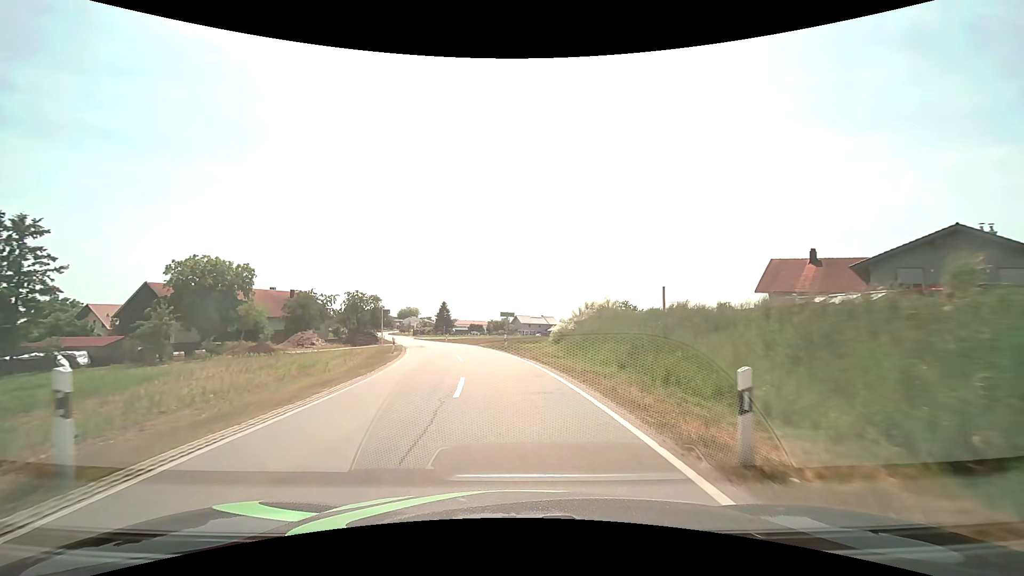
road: secondary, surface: asphalt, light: Day
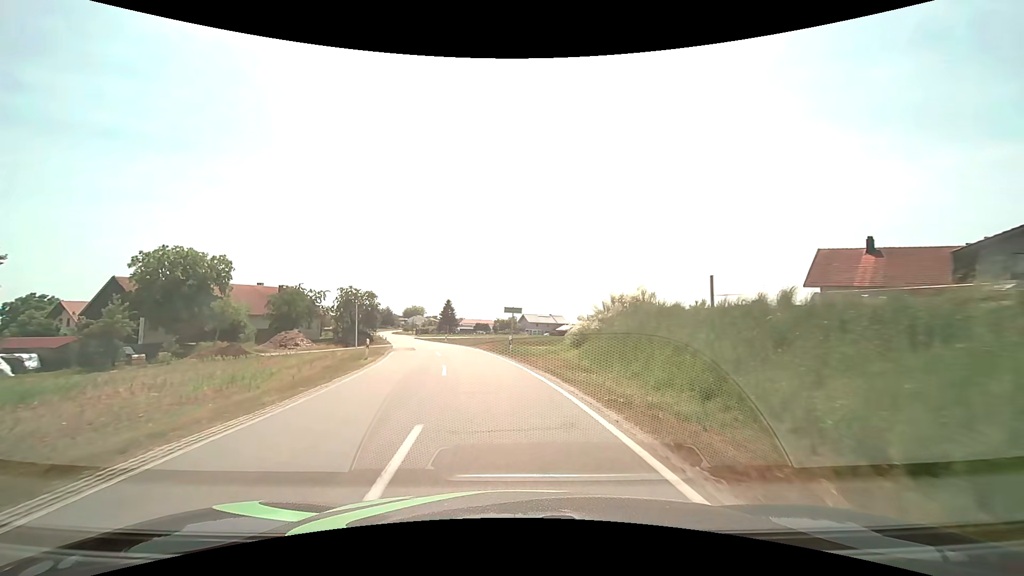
(0.0, +7.0) m; -1°
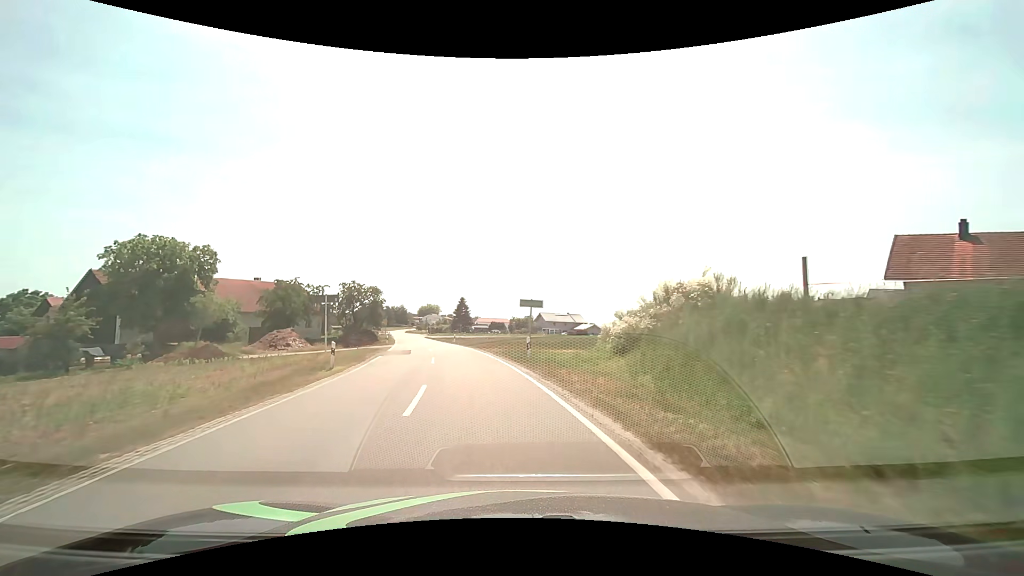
(-0.1, +6.8) m; -2°
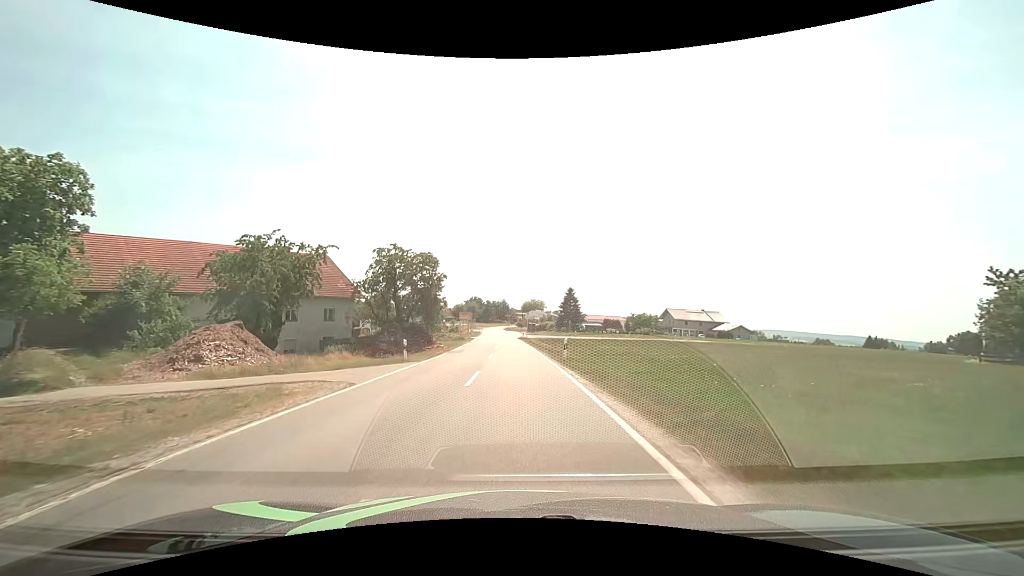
(-3.8, +31.4) m; -12°
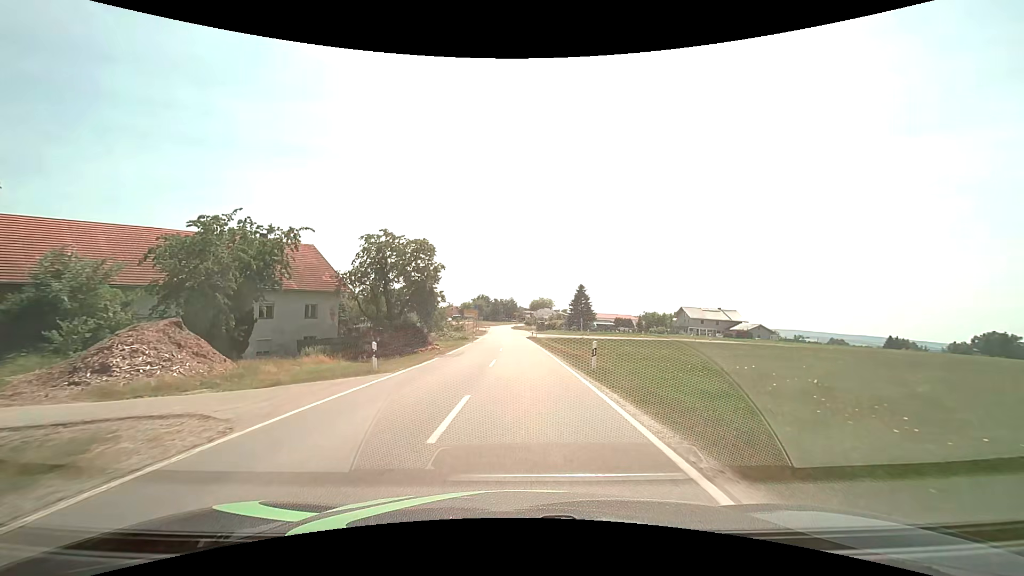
(-0.1, +5.9) m; -1°
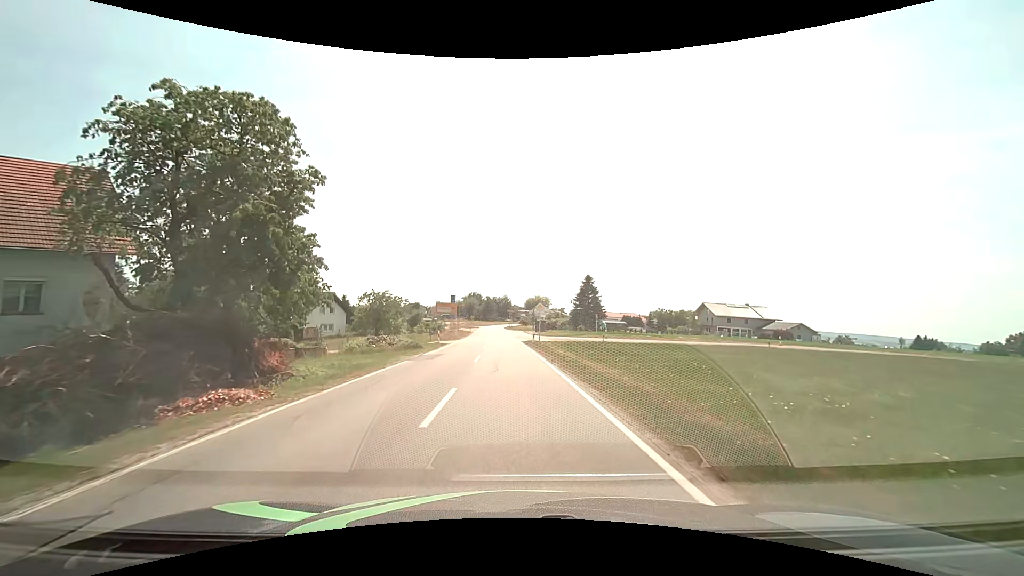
(+0.2, +22.6) m; 0°
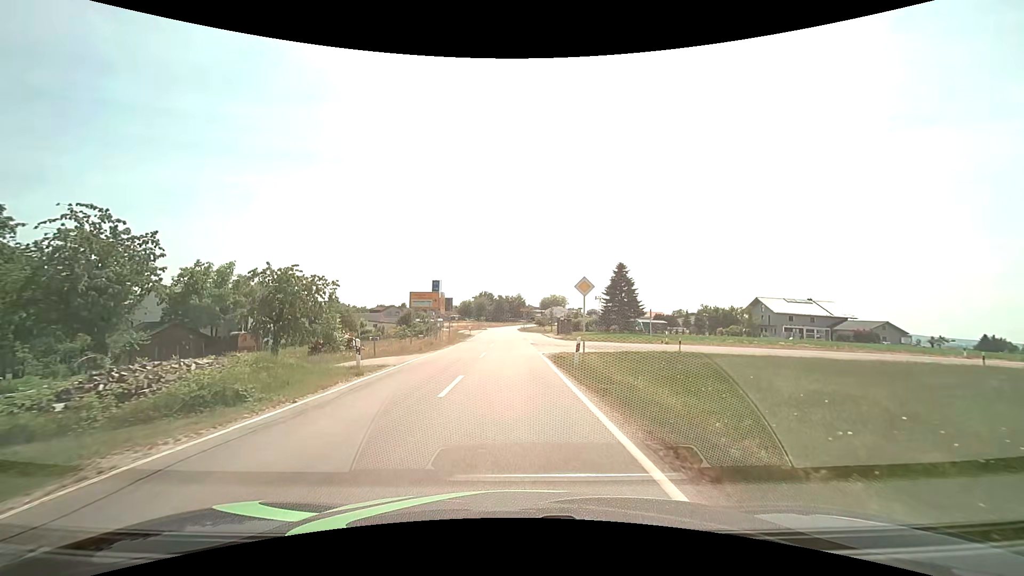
(-0.1, +20.7) m; -1°
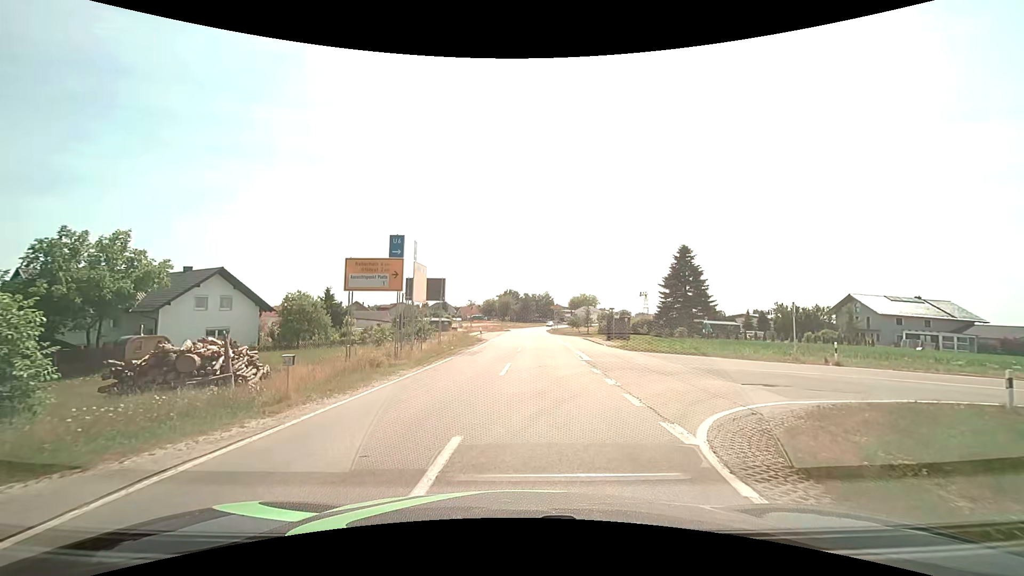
(-0.5, +19.1) m; -3°
(+1, +10) (+8, +17) (+18, +16) (+27, +13) (+35, +7) (+41, -1) (+46, -9) (+52, -18) (+58, -26) (+64, -34) m
